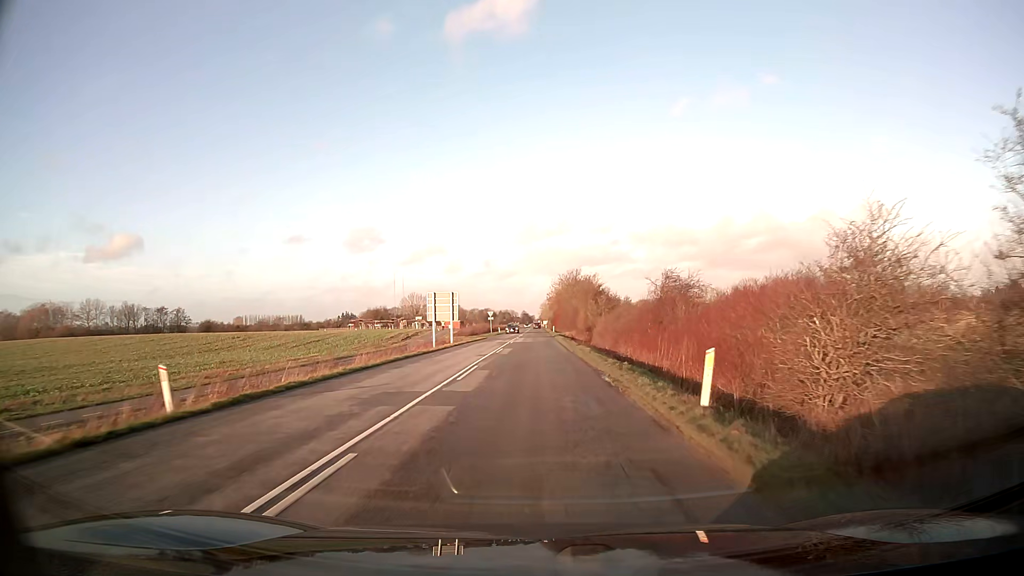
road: tertiary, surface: asphalt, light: Day
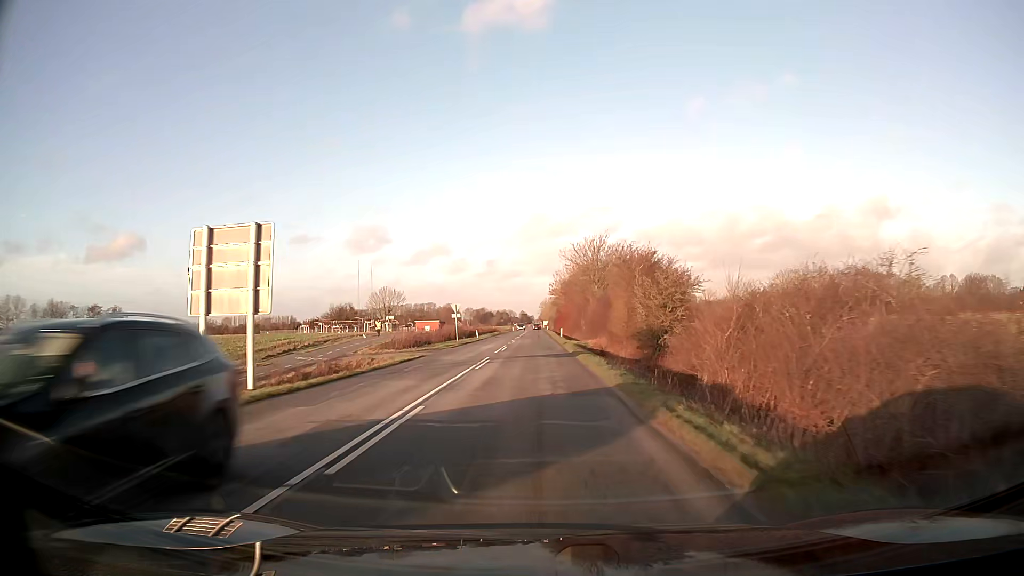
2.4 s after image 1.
(-0.1, +40.1) m; 0°
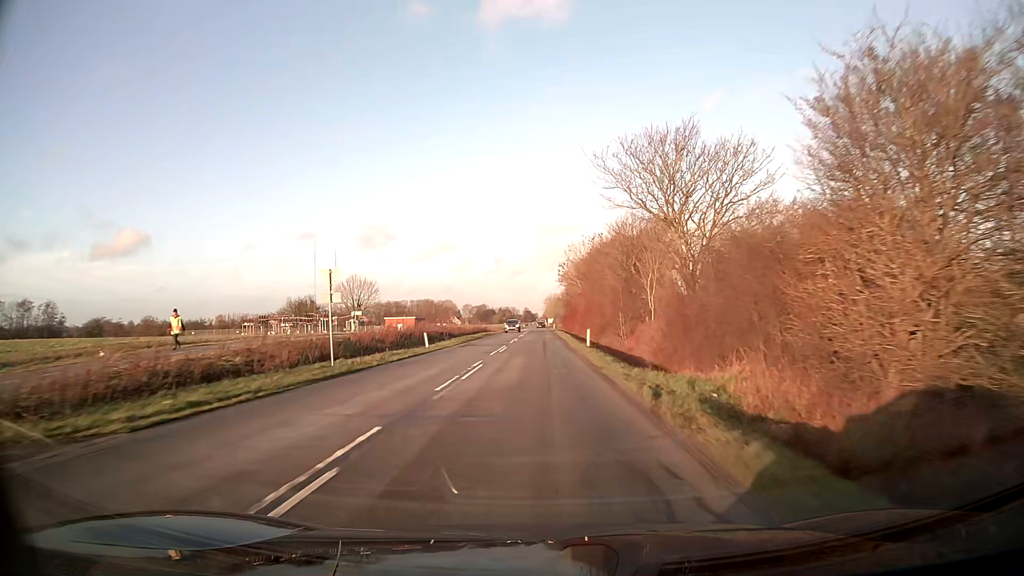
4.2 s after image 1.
(-0.1, +34.7) m; 0°
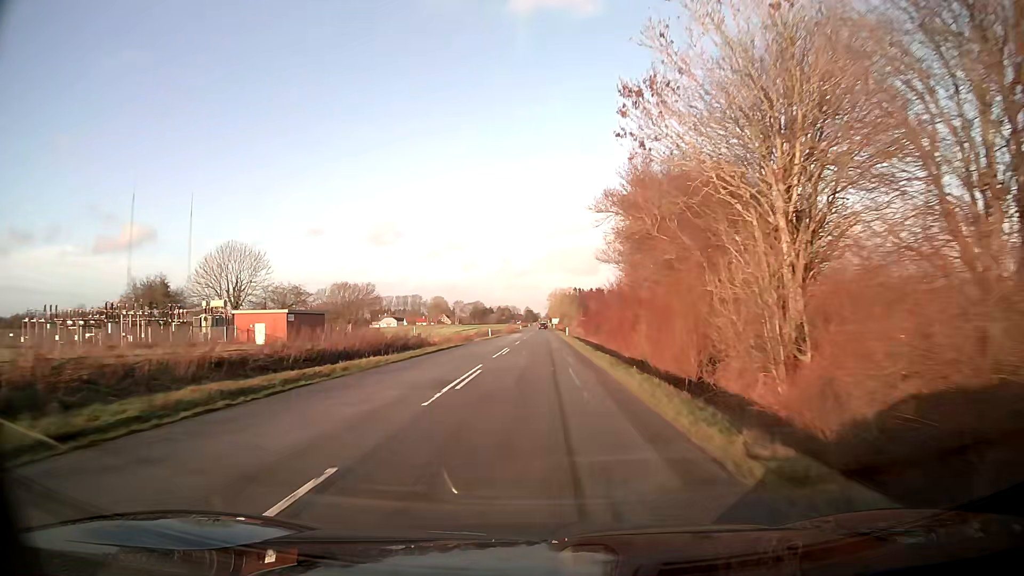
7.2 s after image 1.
(+0.2, +61.7) m; 0°
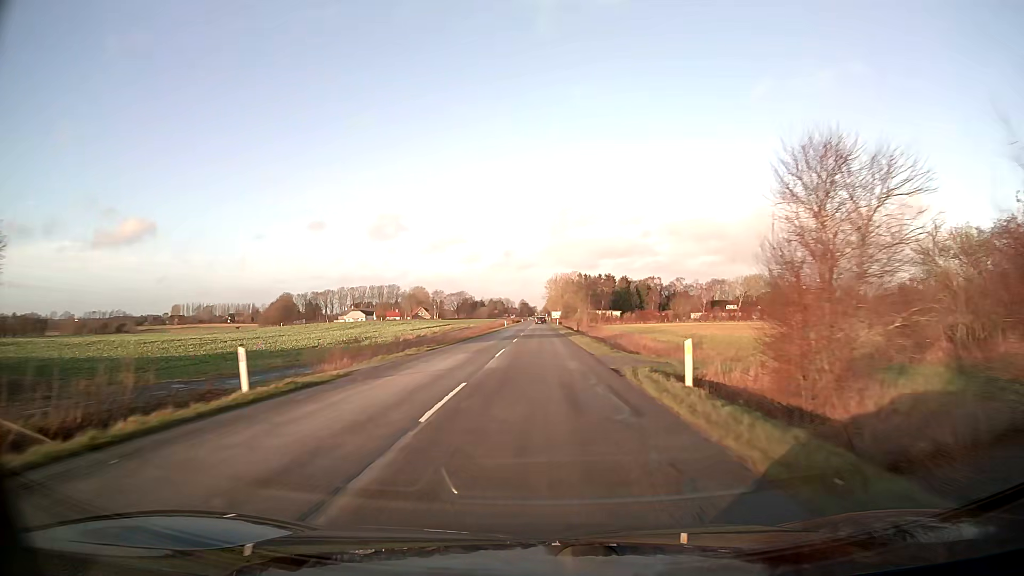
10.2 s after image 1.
(+0.1, +63.7) m; 0°
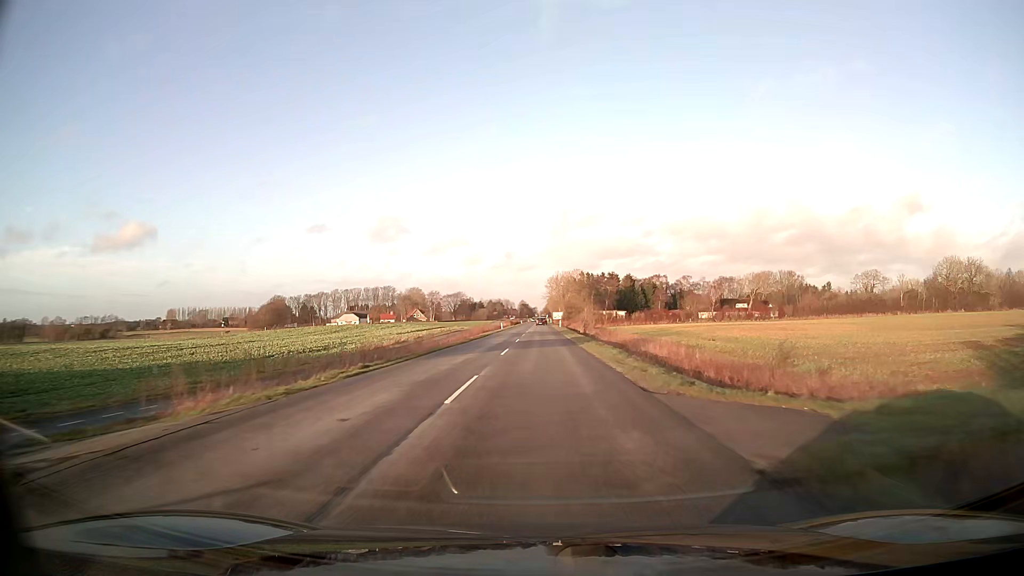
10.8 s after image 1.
(0.0, +12.6) m; 0°
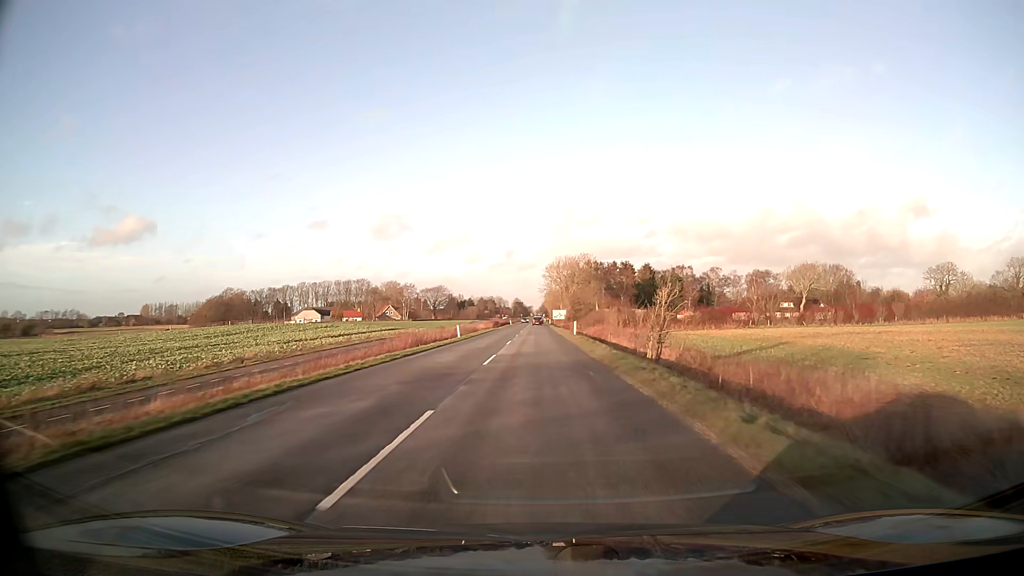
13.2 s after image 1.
(+0.2, +50.1) m; 0°
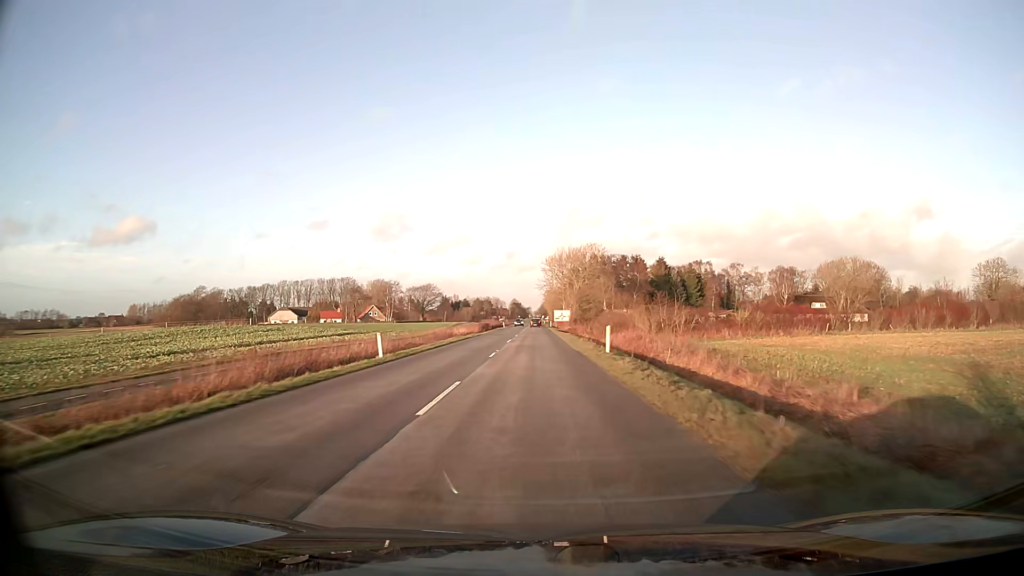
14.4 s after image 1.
(0.0, +24.9) m; 0°
(0, +10) (0, +20) (0, +30) (0, +40) (0, +50) (0, +60) (0, +70) (0, +80) (0, +90) (0, +100) m
